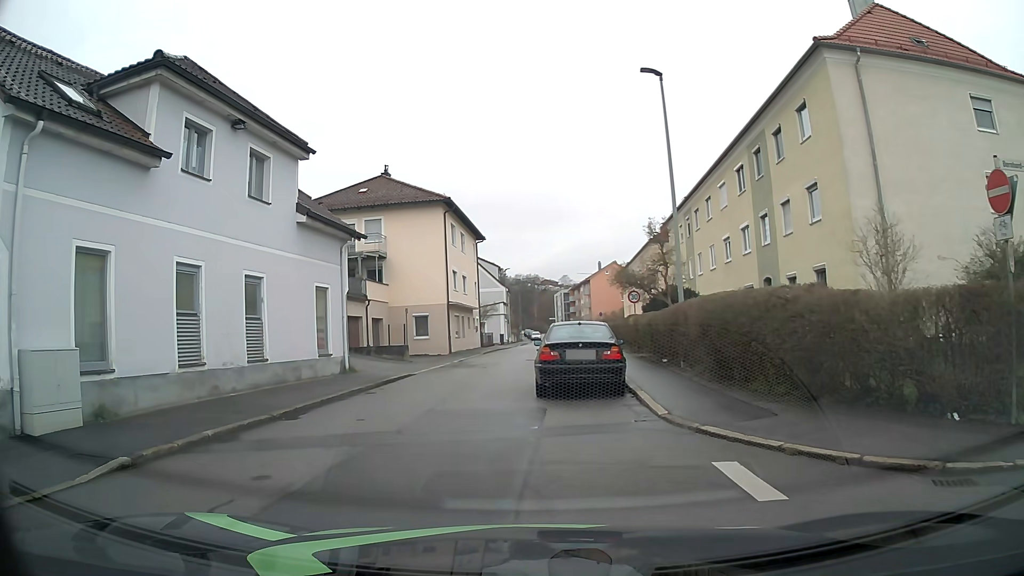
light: Day
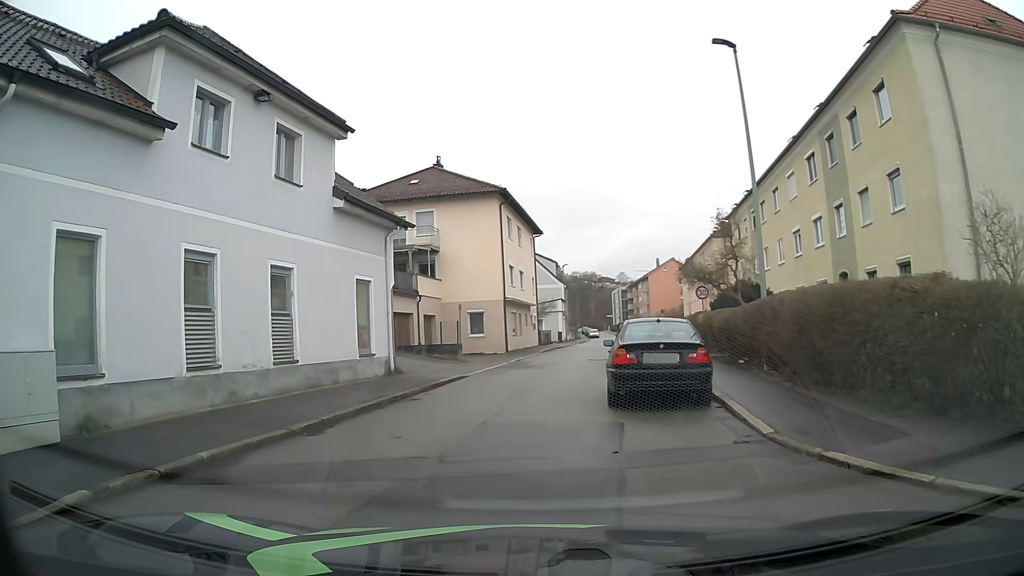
(-0.1, +2.0) m; -7°
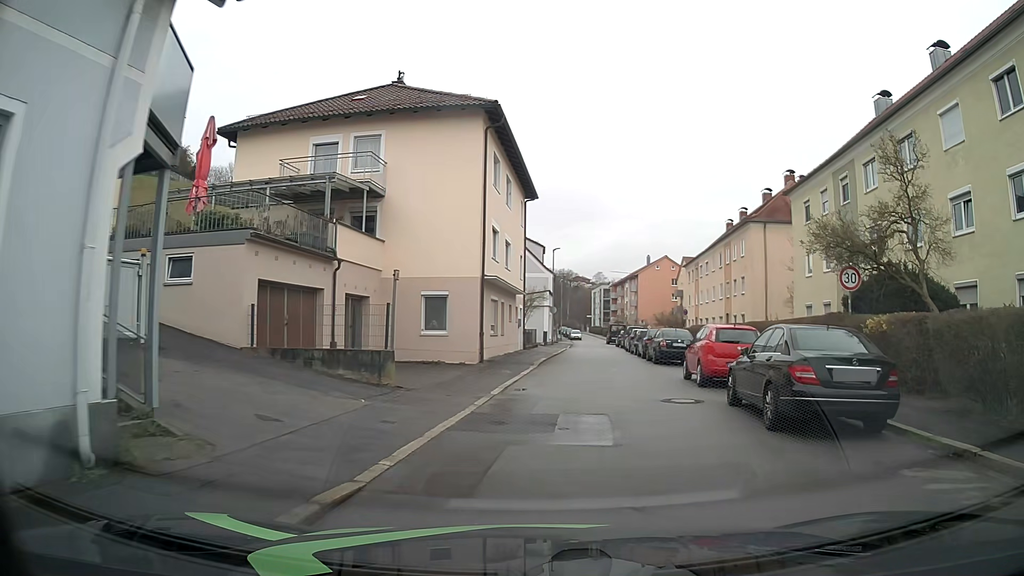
(-0.6, +14.4) m; +4°
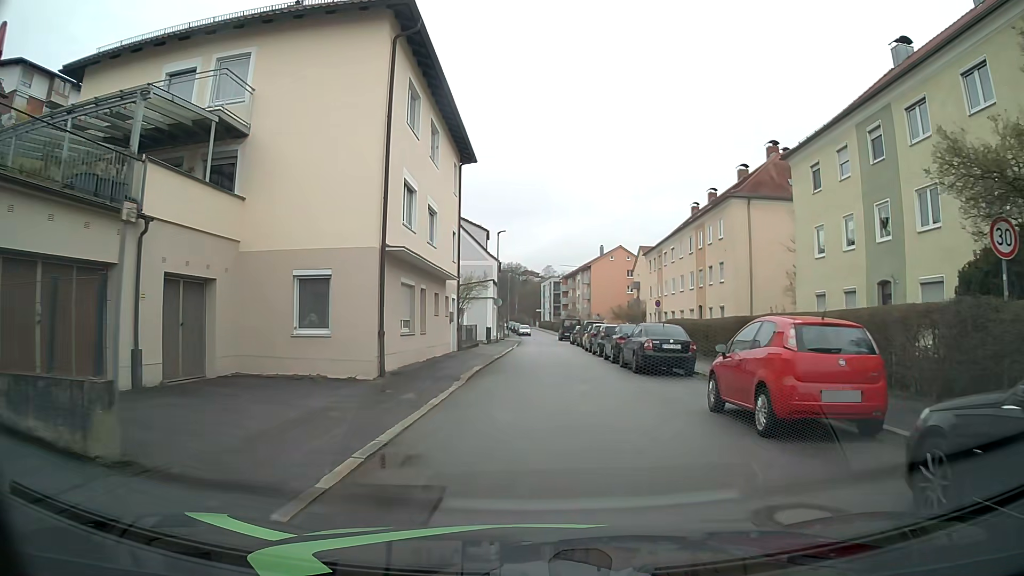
(+0.4, +7.9) m; +5°
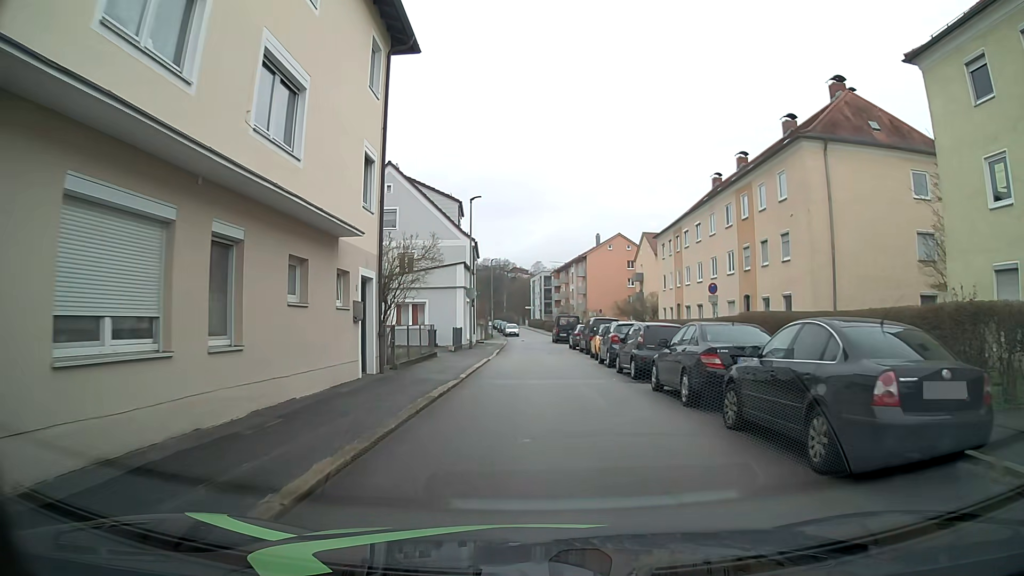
(0.0, +13.3) m; +1°
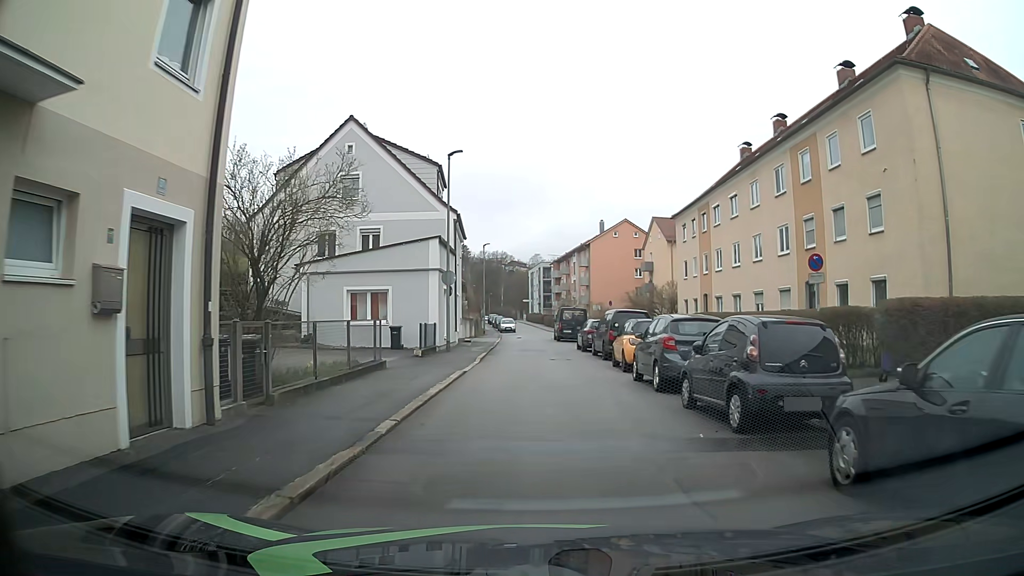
(-0.1, +8.9) m; -1°
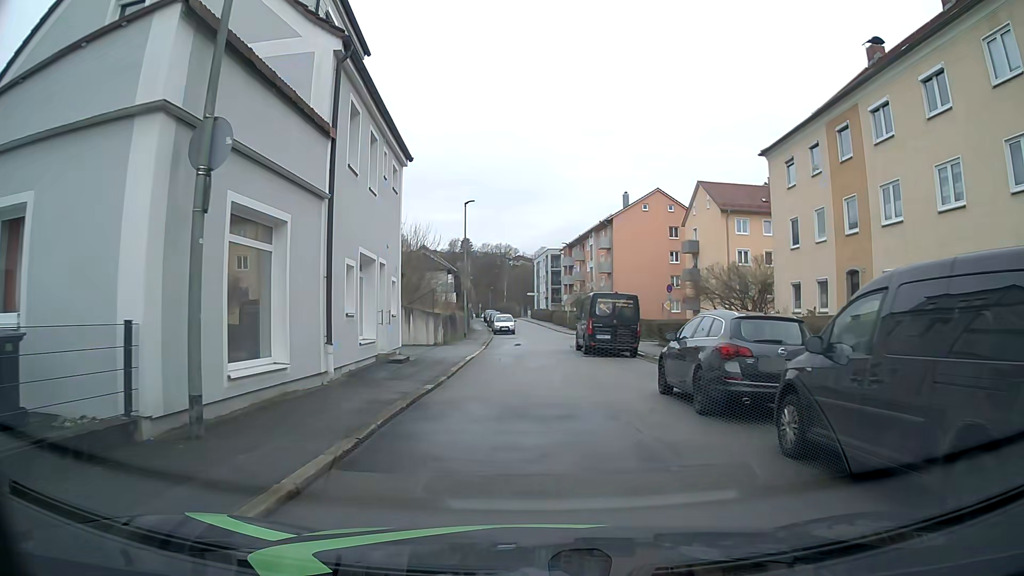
(0.0, +20.8) m; 0°
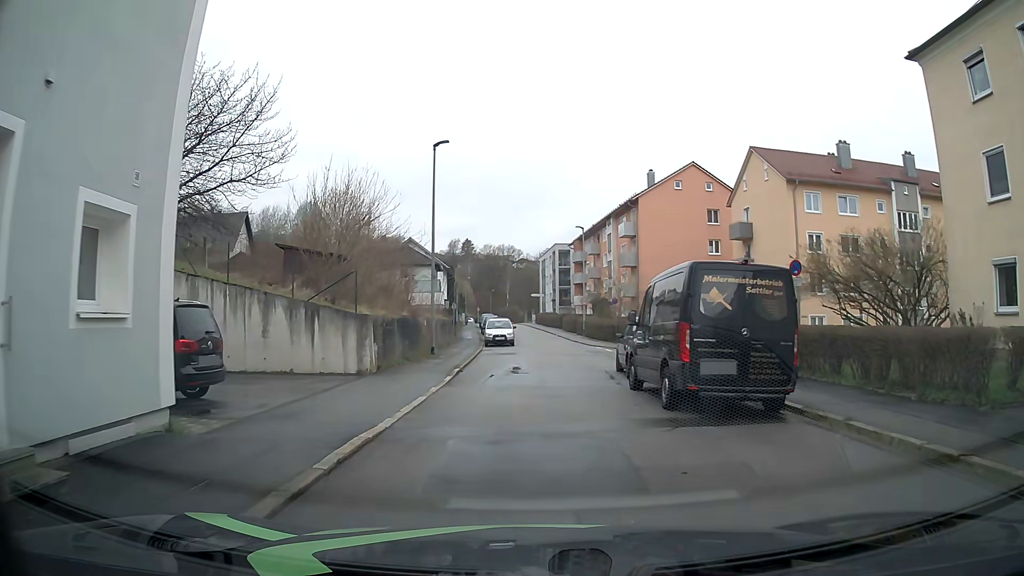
(-0.2, +14.6) m; -1°
(0, +10) (0, +20) (+1, +30) (+2, +40) (+1, +50) (0, +60) (0, +70) (-1, +80) (-2, +90) (-3, +100) m
